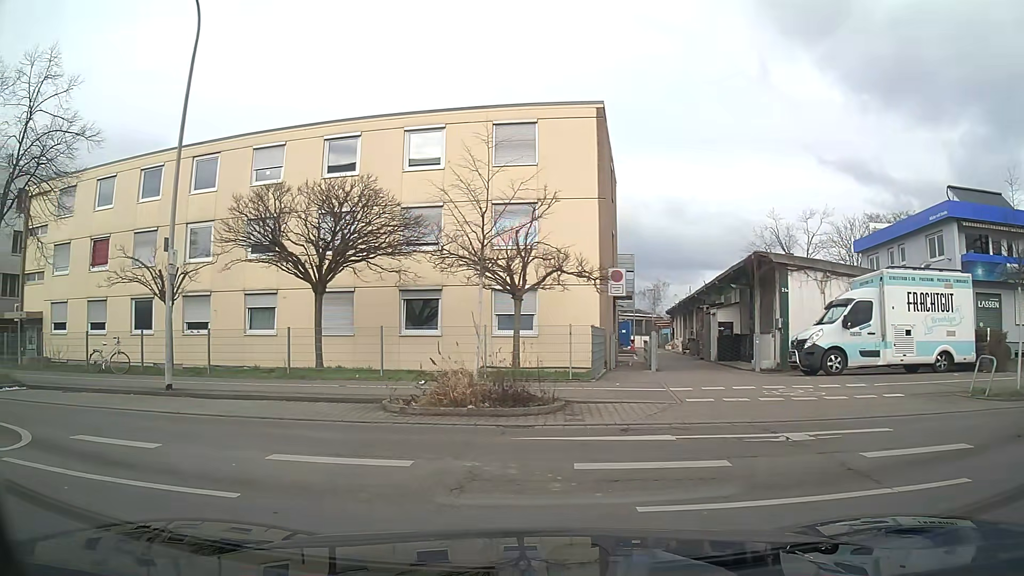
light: Day
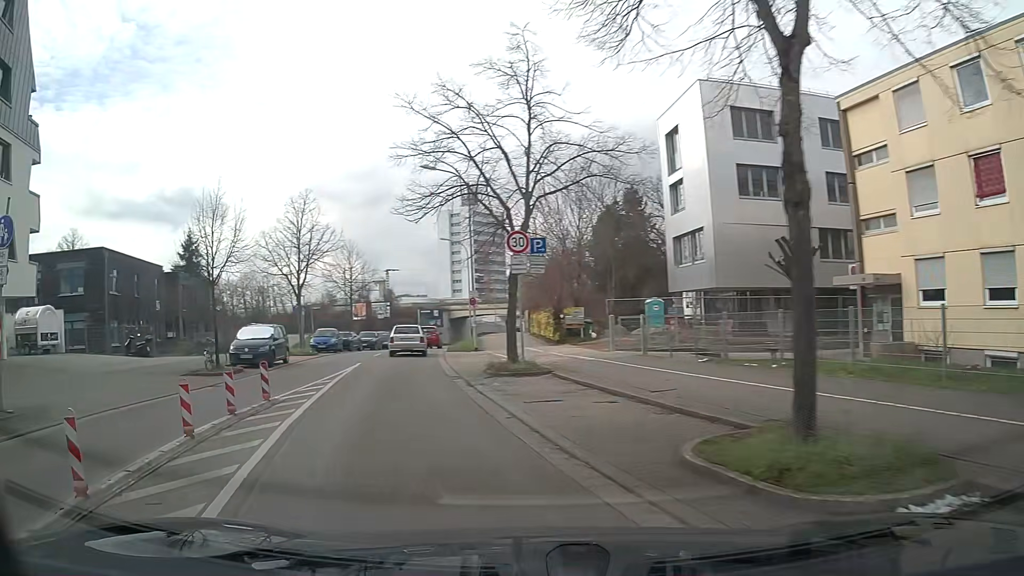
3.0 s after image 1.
(-8.7, +9.7) m; -72°
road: secondary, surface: asphalt
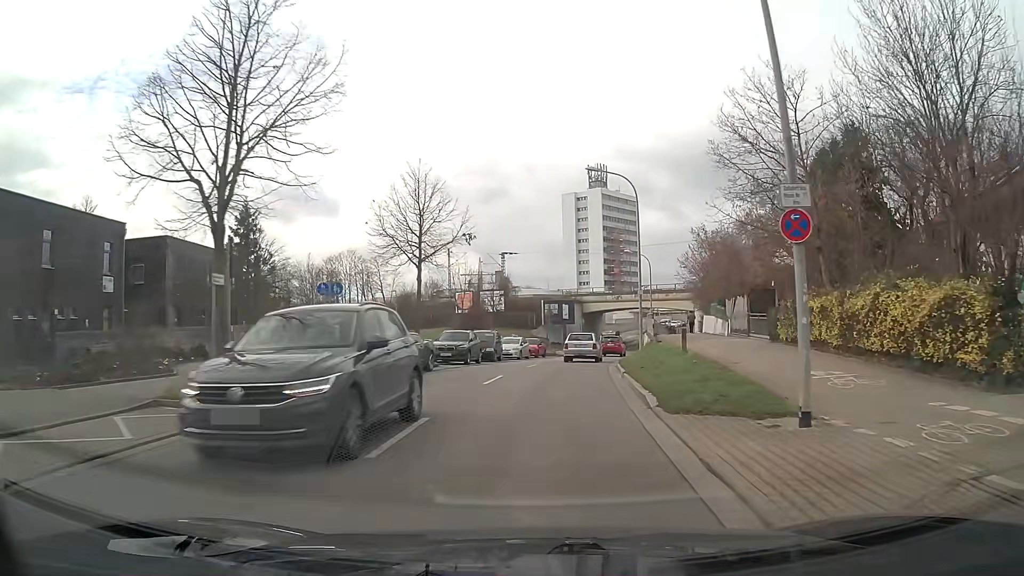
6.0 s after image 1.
(-2.1, +25.5) m; -4°
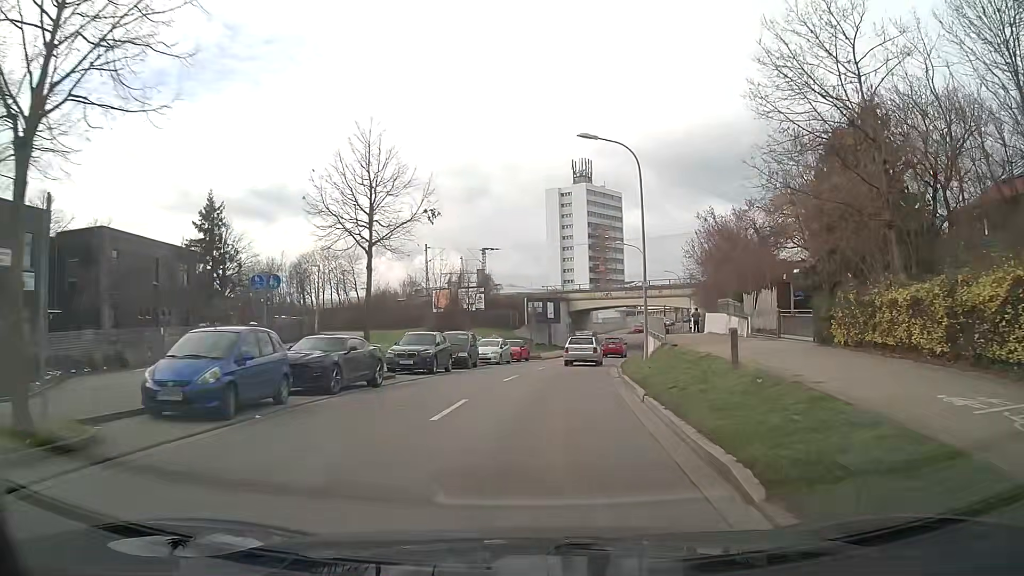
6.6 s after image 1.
(+0.1, +5.9) m; +1°
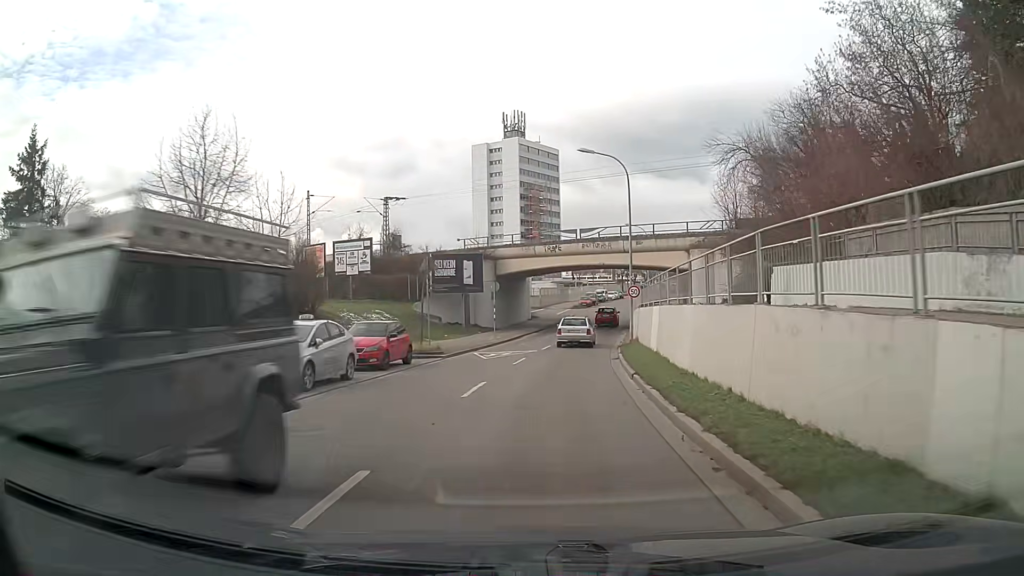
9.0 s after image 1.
(+1.3, +24.6) m; +6°
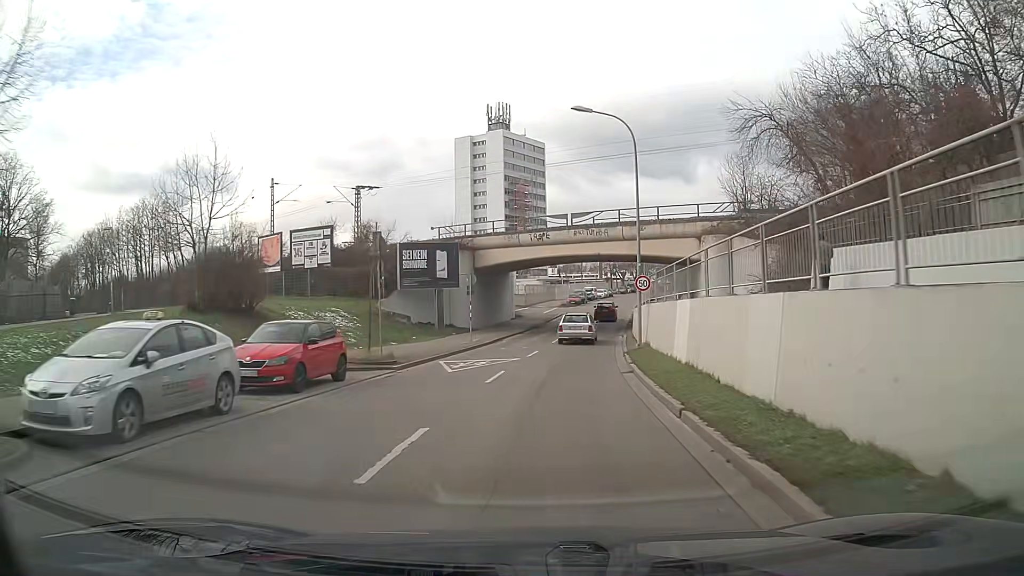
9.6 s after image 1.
(0.0, +6.6) m; 0°
